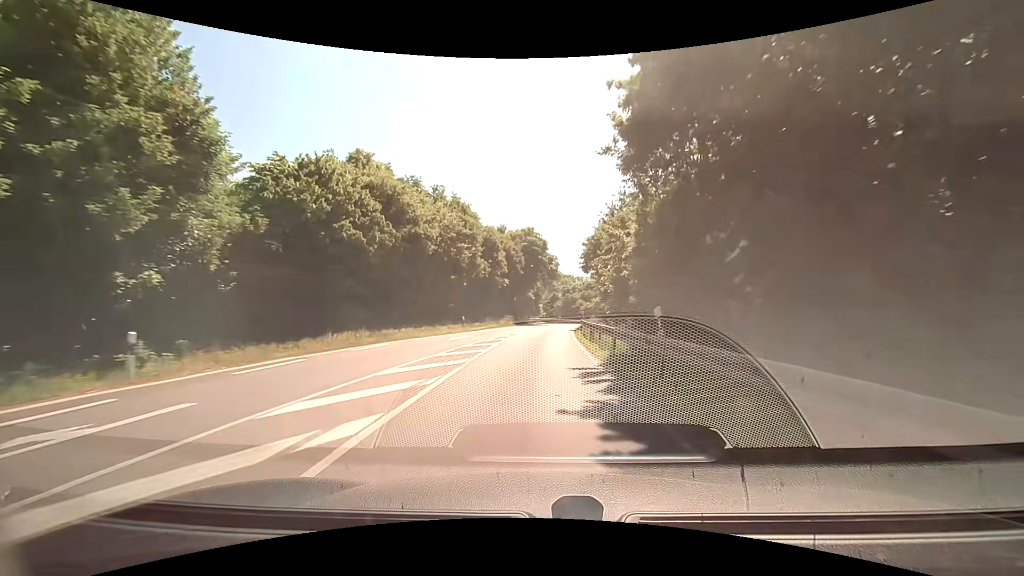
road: tertiary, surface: asphalt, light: Day
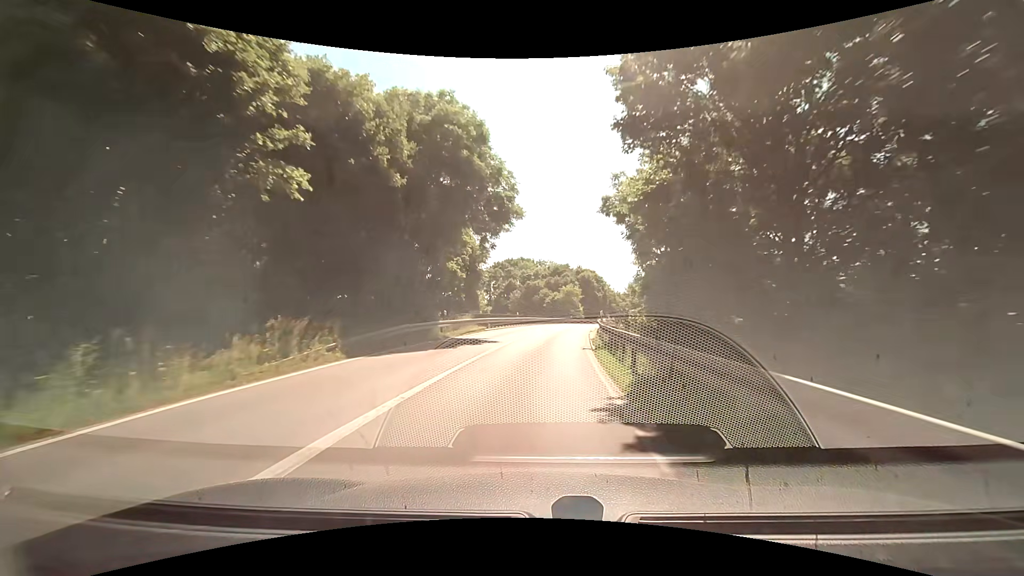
(+1.8, +40.3) m; +4°
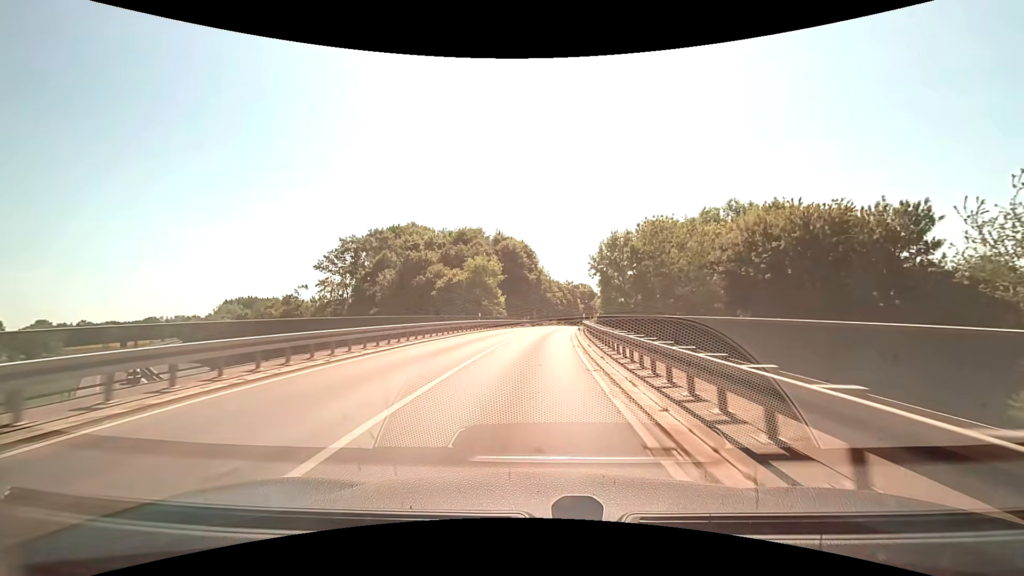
(+4.5, +49.2) m; +9°
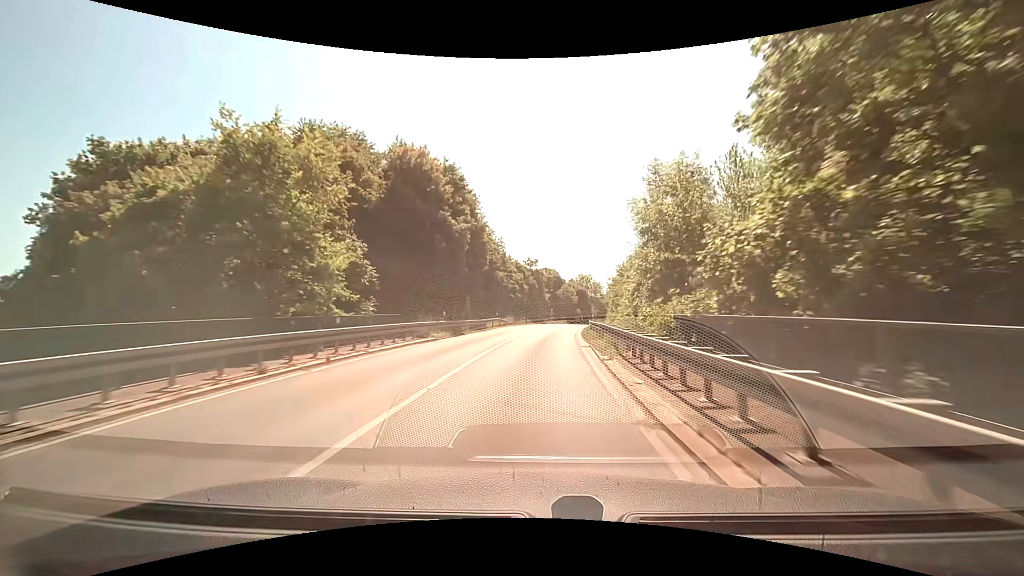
(+1.6, +39.7) m; +5°
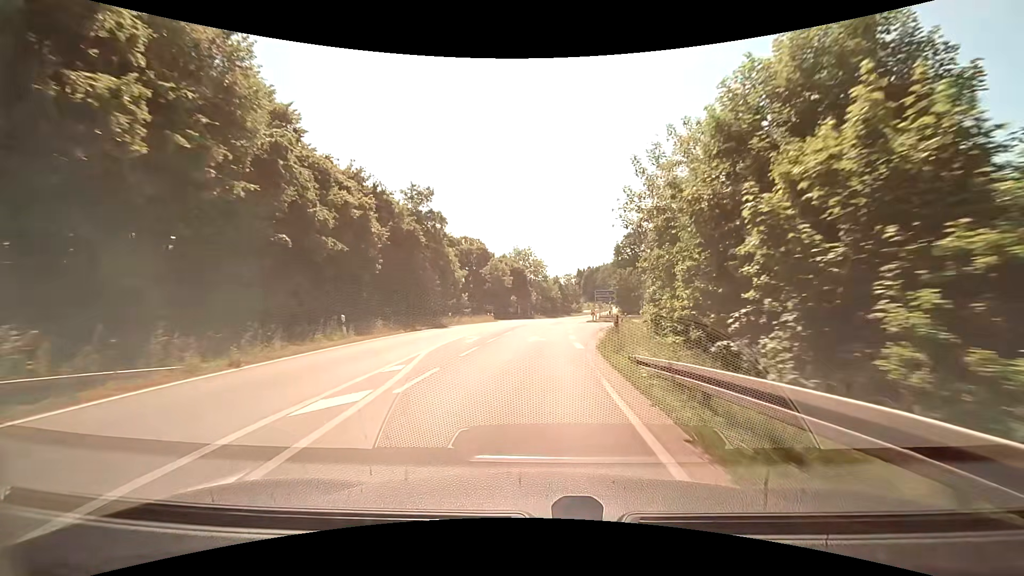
(+3.2, +48.5) m; +8°
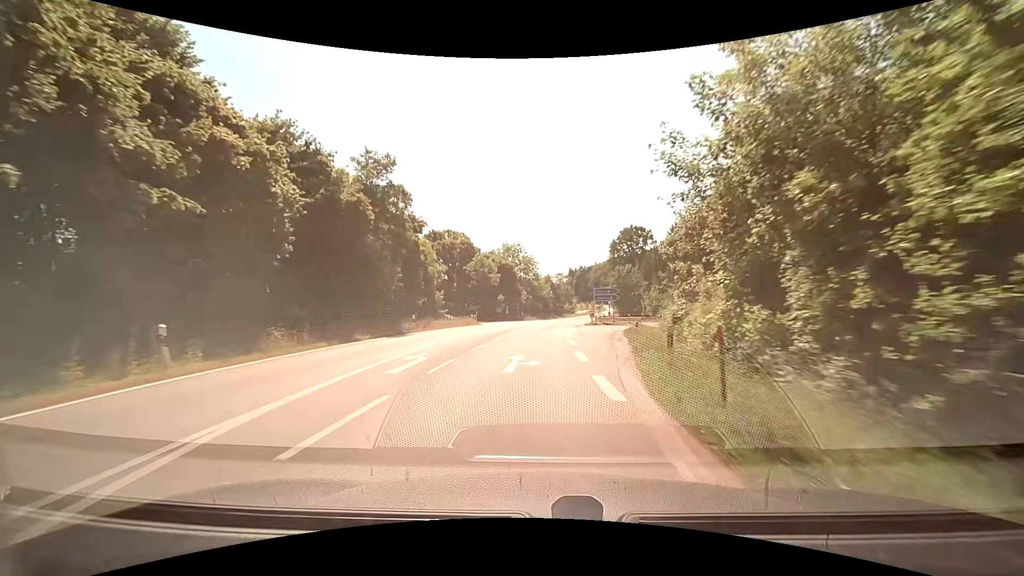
(+0.1, +9.3) m; +1°
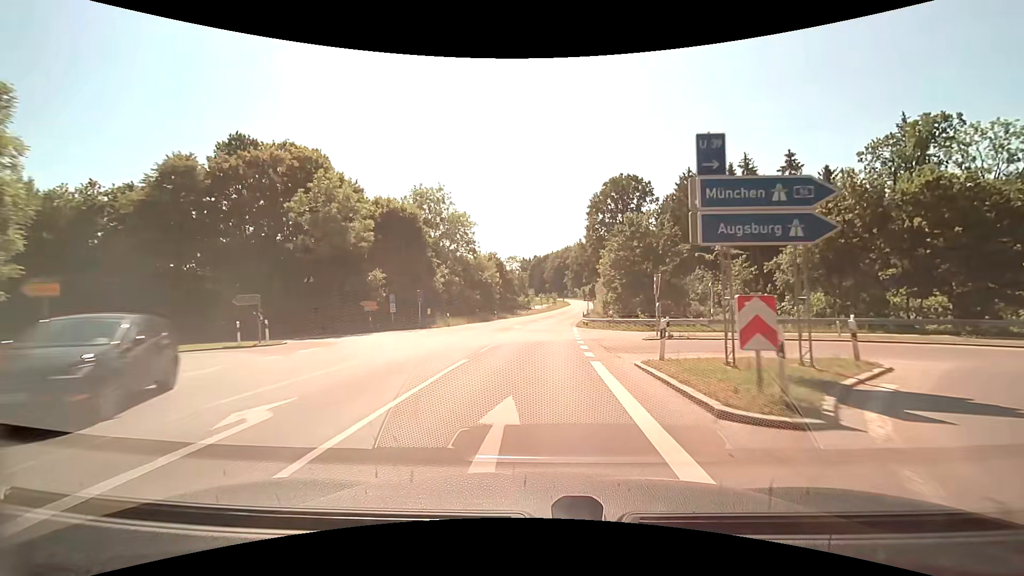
(+2.0, +47.4) m; +5°
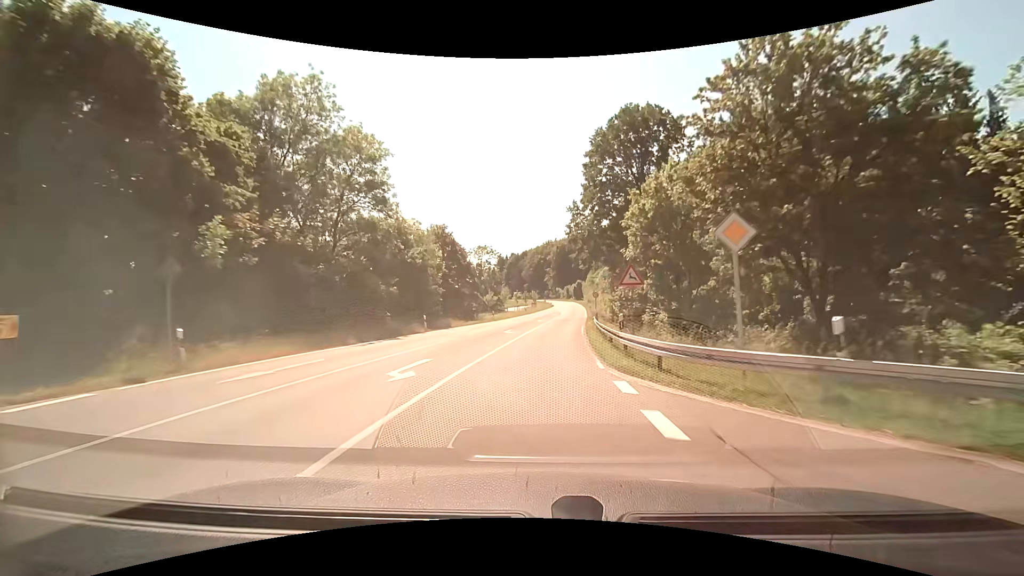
(+0.9, +30.3) m; +2°
(0, +10) (0, +20) (+1, +30) (+2, +40) (+3, +50) (+3, +60) (+5, +70) (+6, +80) (+6, +90) (+7, +100) m
